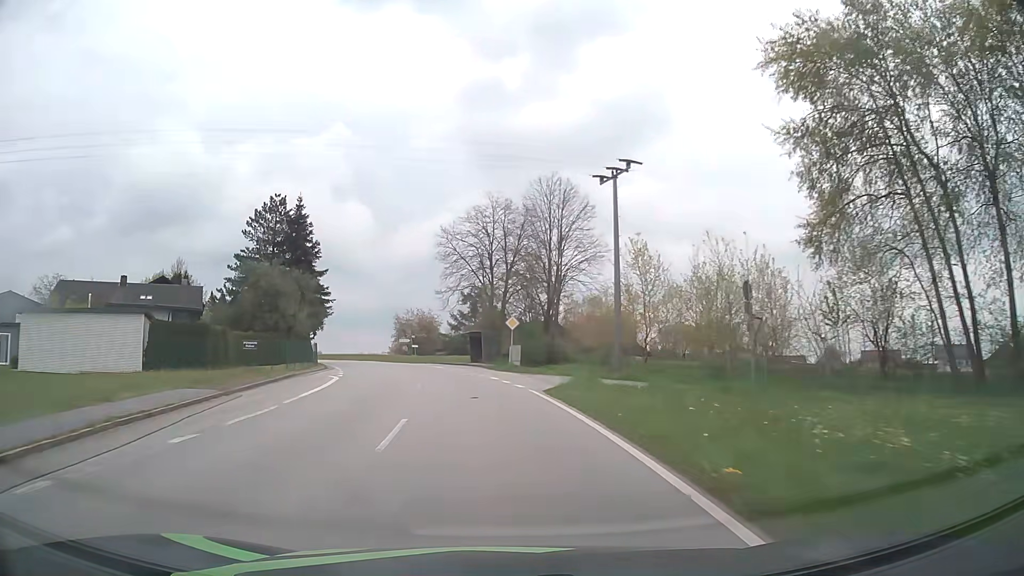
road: secondary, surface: asphalt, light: Day
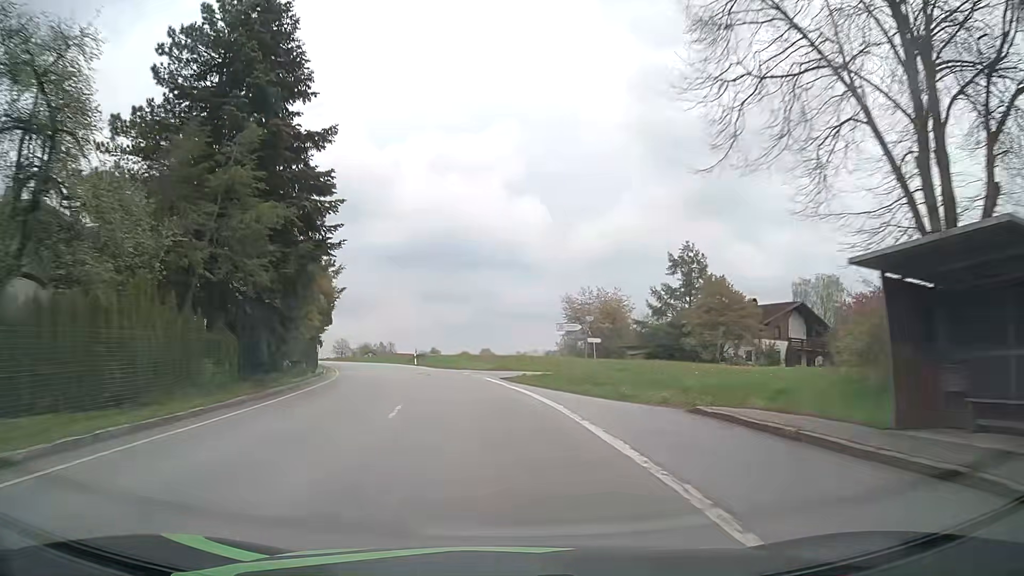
(-5.5, +43.8) m; -15°
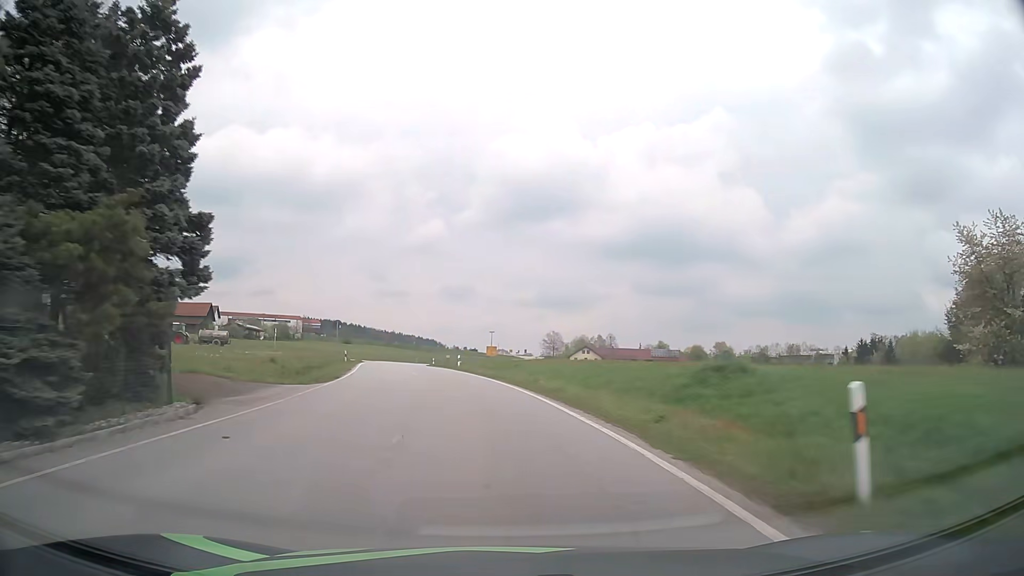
(-8.6, +52.8) m; -18°
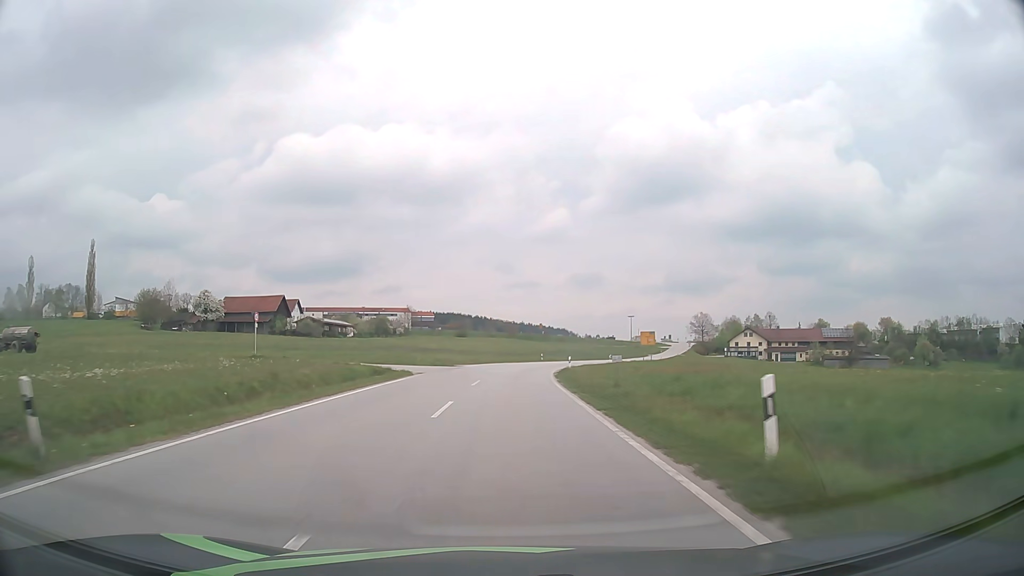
(-4.8, +43.0) m; -11°
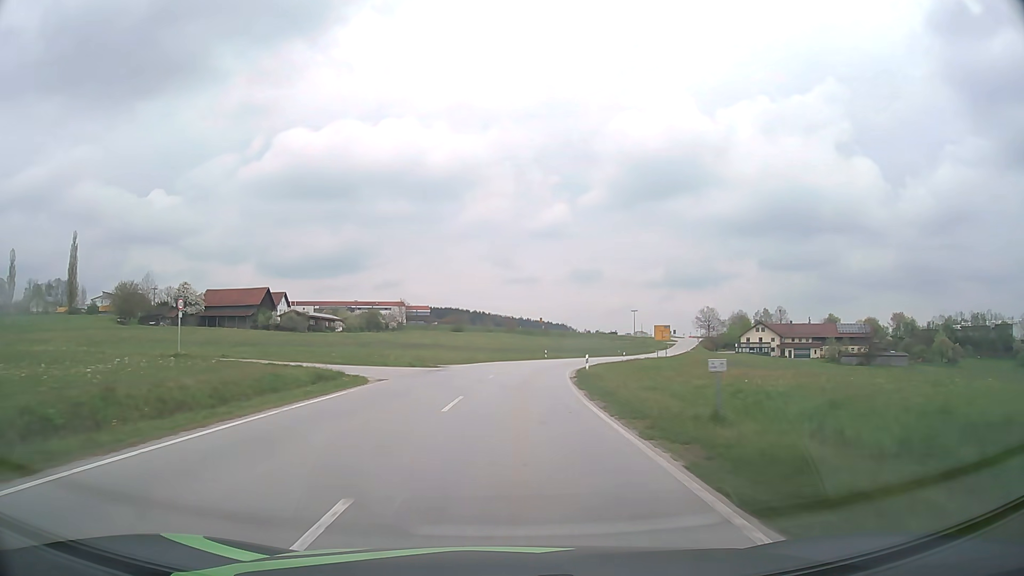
(0.0, +11.0) m; 0°
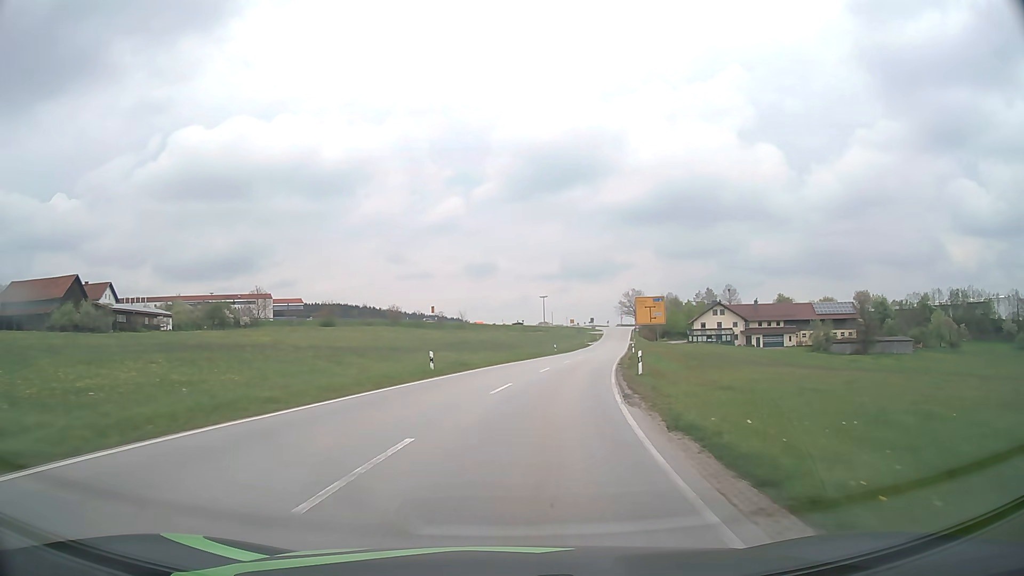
(+2.8, +44.5) m; +9°
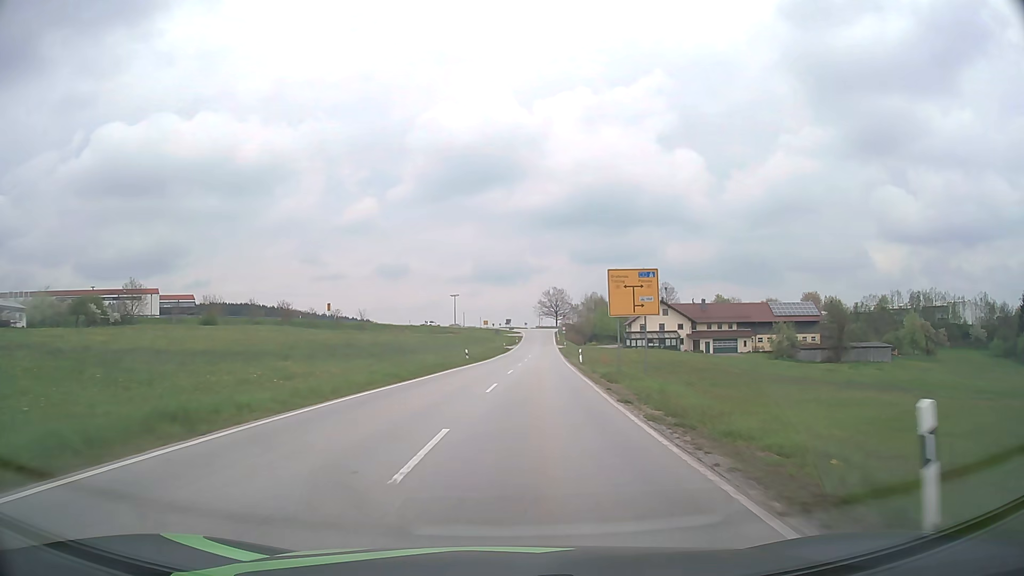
(+1.5, +22.7) m; +8°
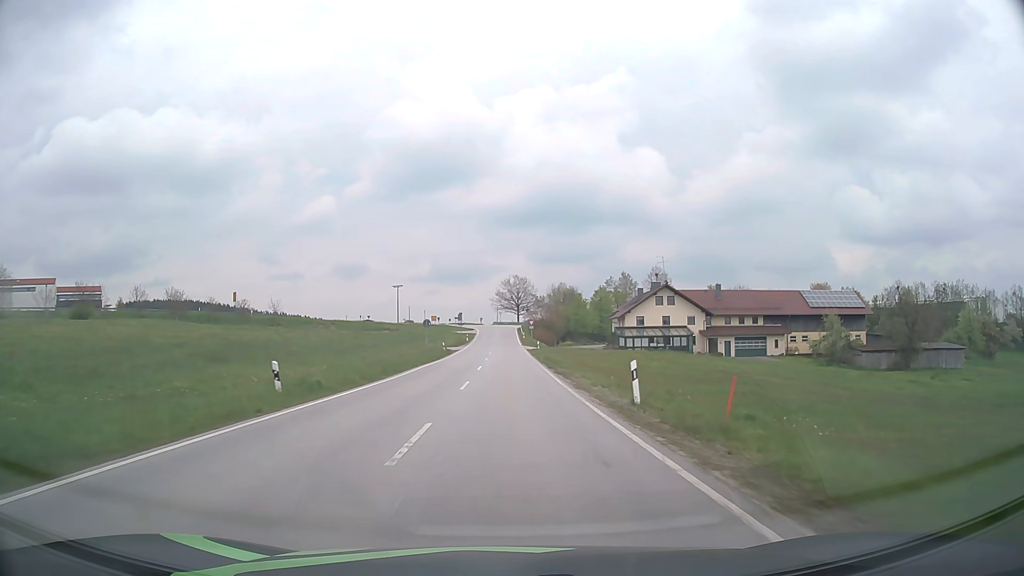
(+1.5, +34.8) m; +4°
(0, +10) (0, +20) (0, +30) (0, +40) (0, +50) (0, +60) (0, +70) (0, +80) (0, +90) (0, +100) m
